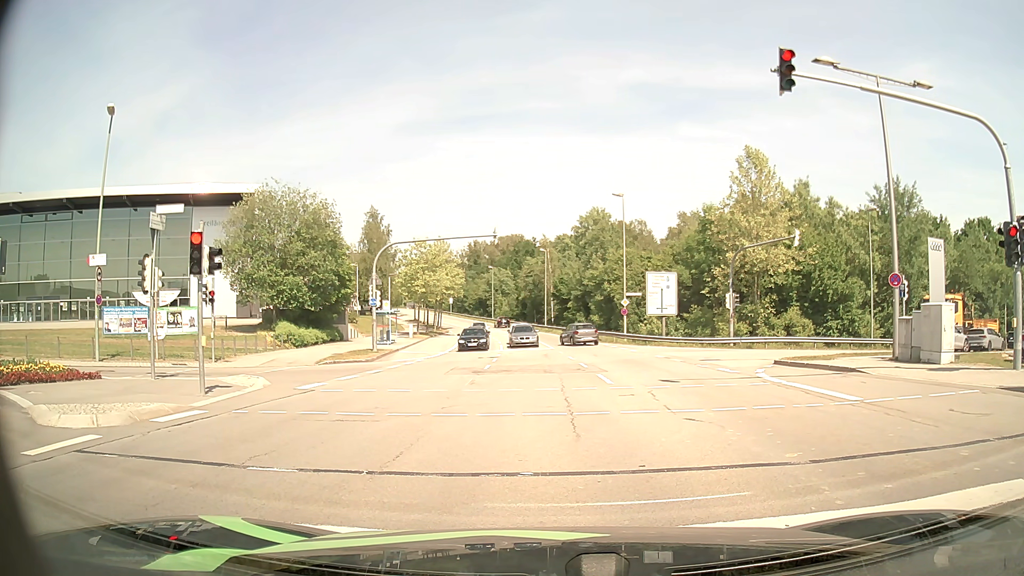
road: secondary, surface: asphalt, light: Day
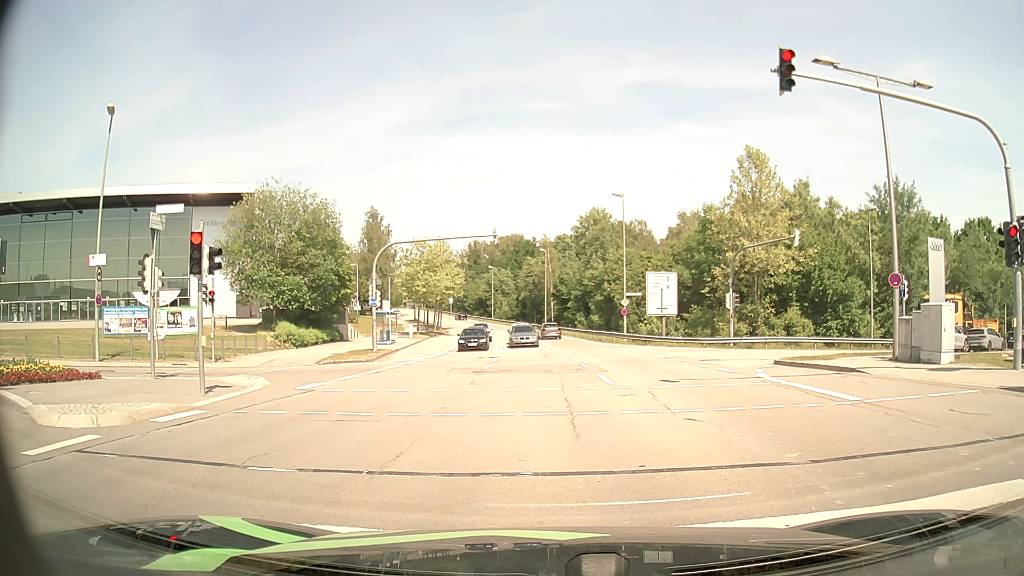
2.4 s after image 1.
(0.0, 0.0) m; 0°
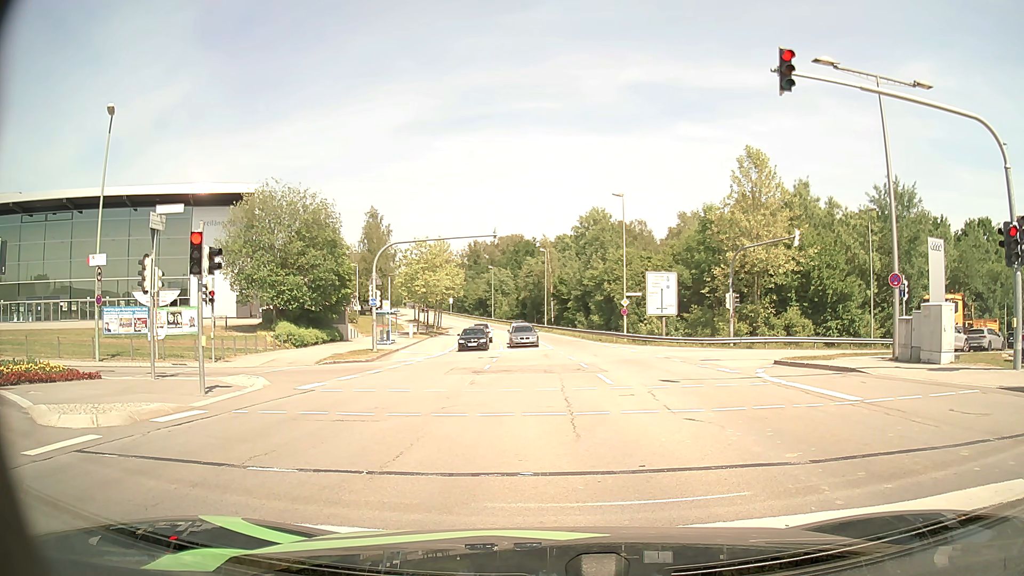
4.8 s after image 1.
(0.0, 0.0) m; 0°
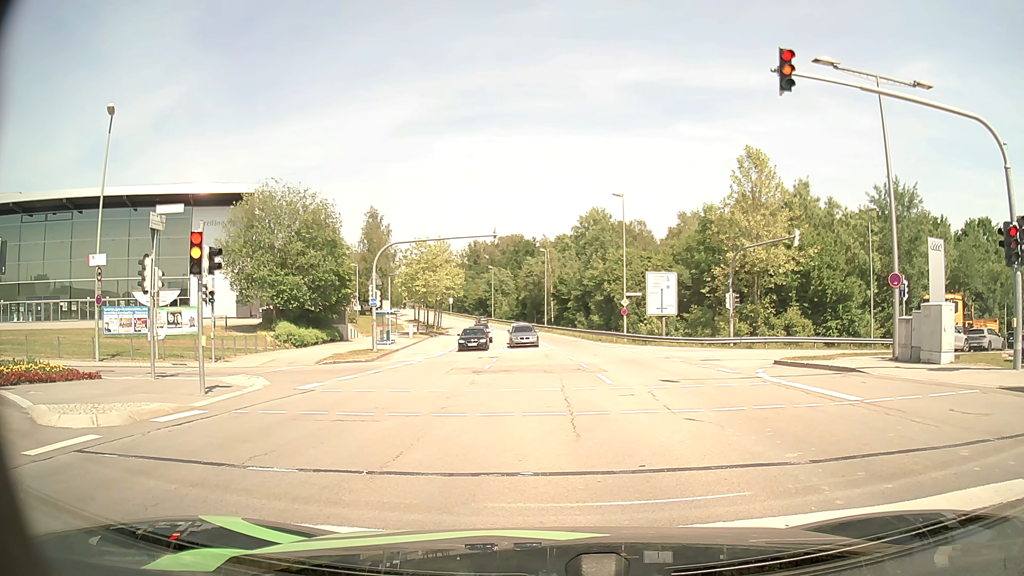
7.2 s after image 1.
(0.0, 0.0) m; 0°
(0, +10) (-1, +20) (-9, +24) (-18, +20) (-27, +15) (-35, +10) (-44, +5) (-53, 0) (-61, -5) (-70, -10) m
